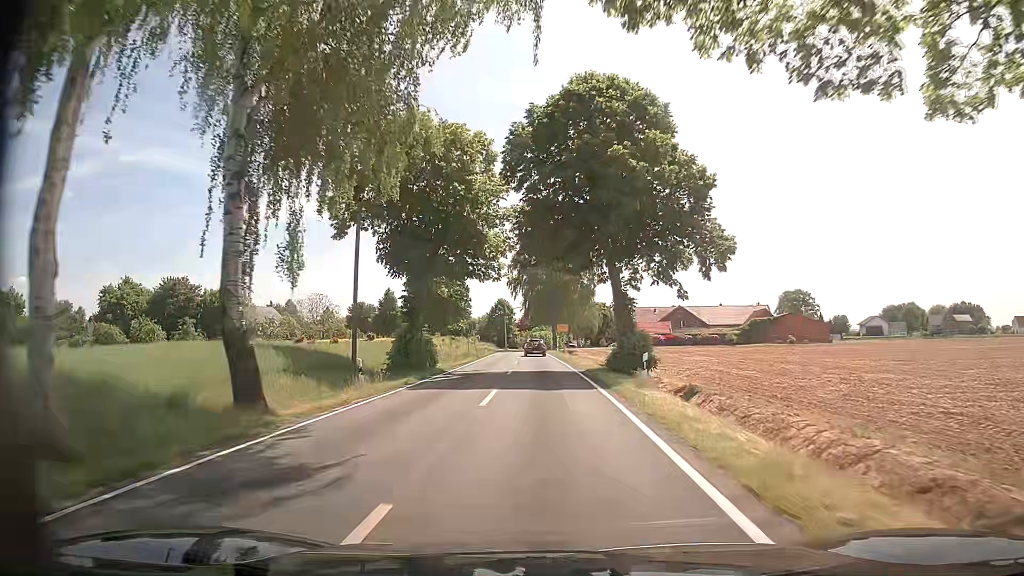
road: tertiary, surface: asphalt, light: Day
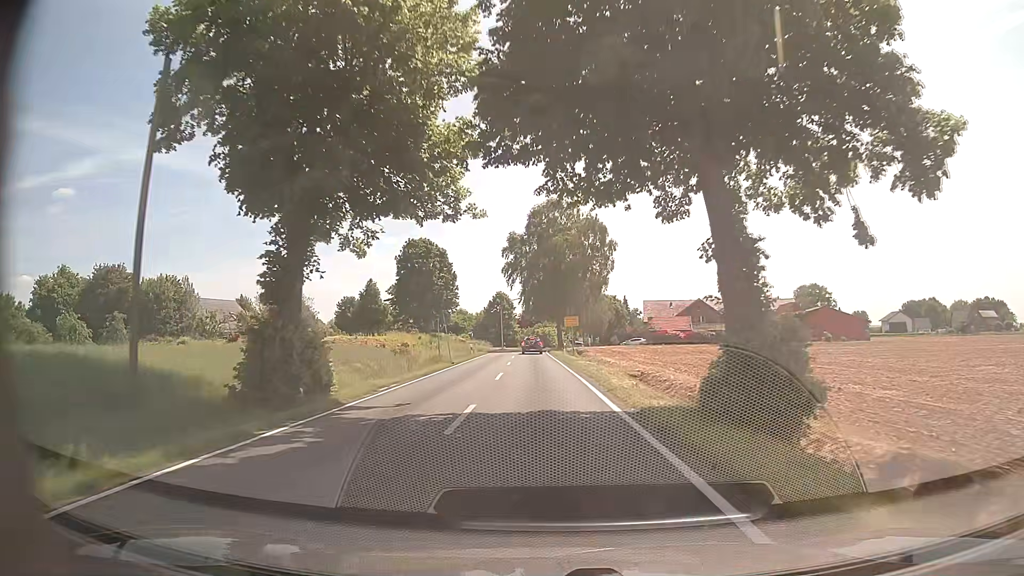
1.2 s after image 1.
(+0.1, +16.0) m; 0°
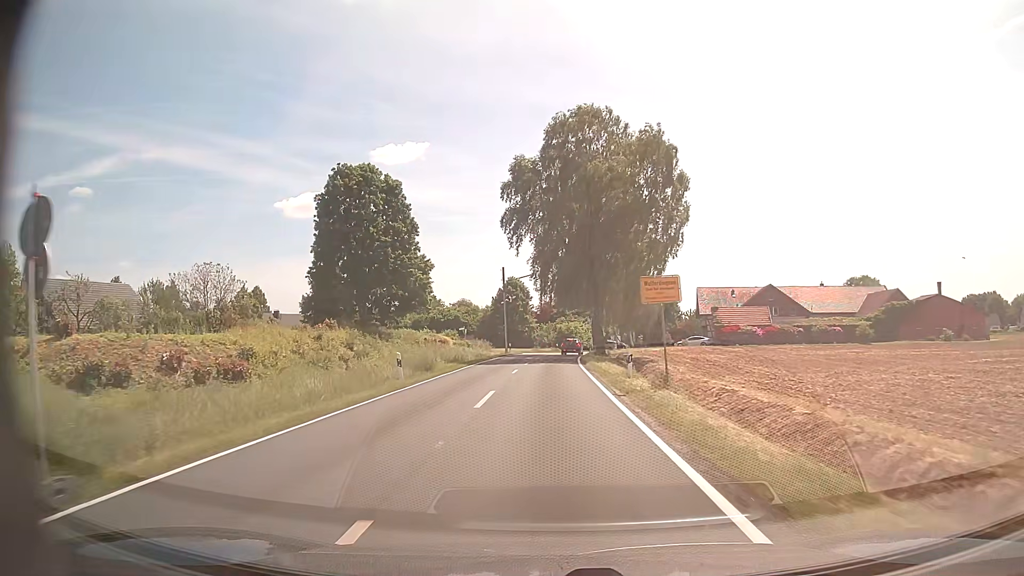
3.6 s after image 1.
(-0.4, +32.4) m; -2°
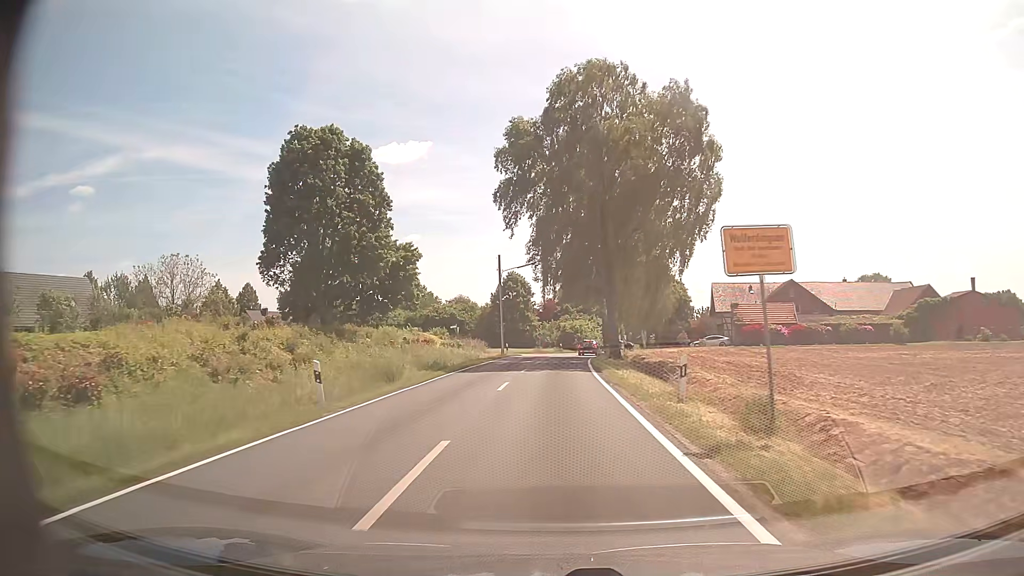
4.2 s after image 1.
(0.0, +8.2) m; 0°
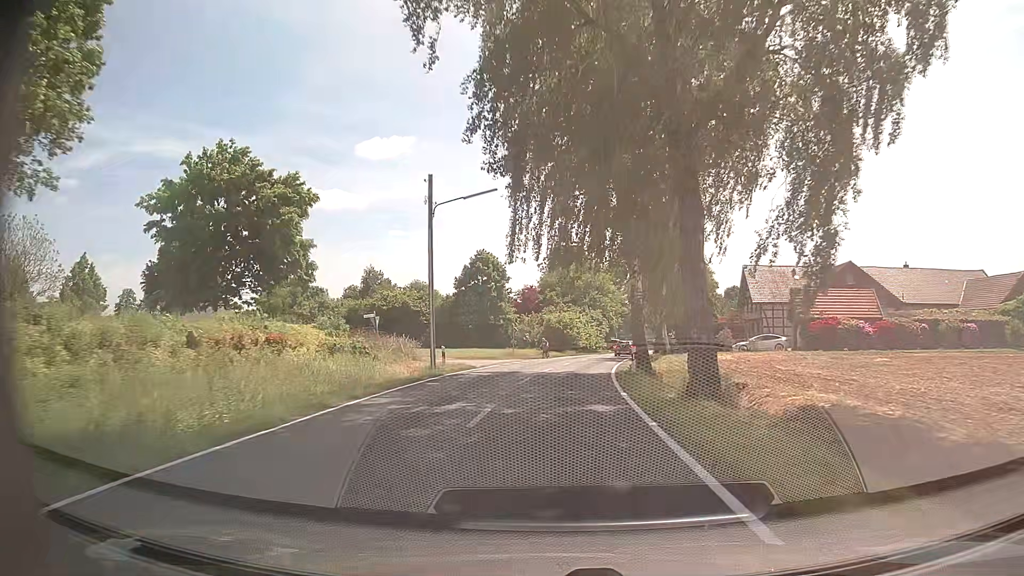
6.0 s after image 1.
(+0.2, +24.6) m; +1°
